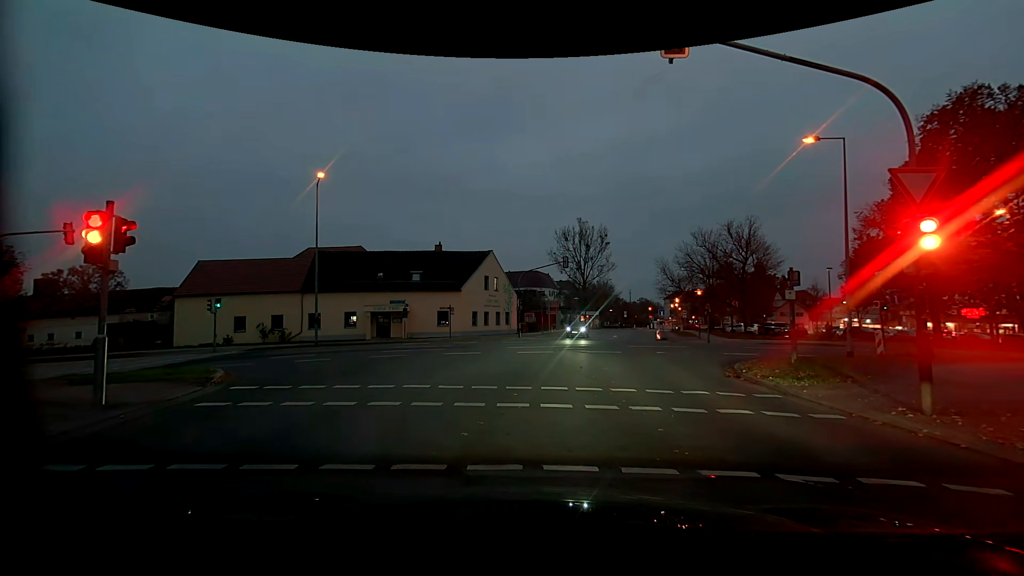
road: residential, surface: asphalt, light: Dusk
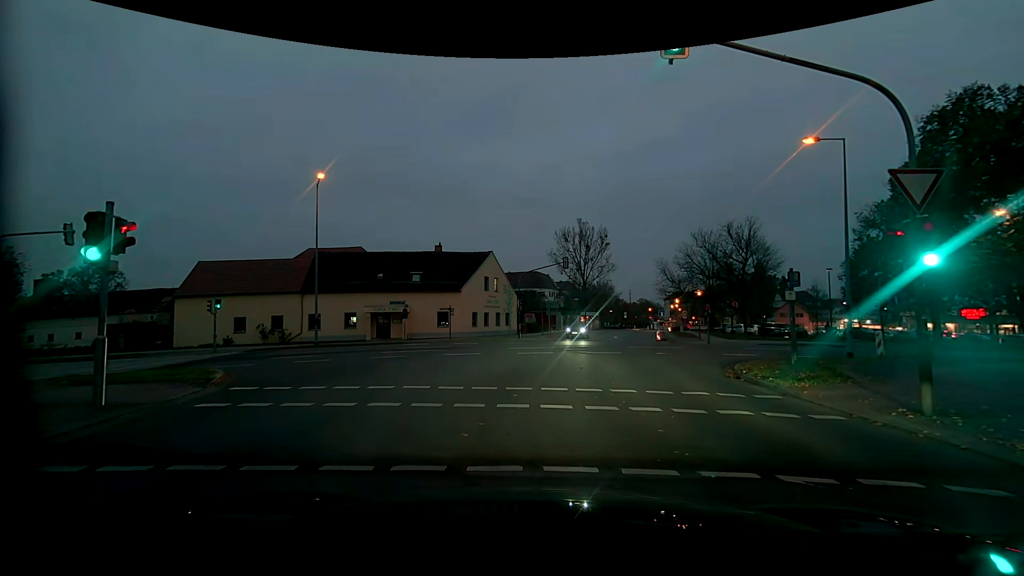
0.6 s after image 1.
(0.0, 0.0) m; 0°
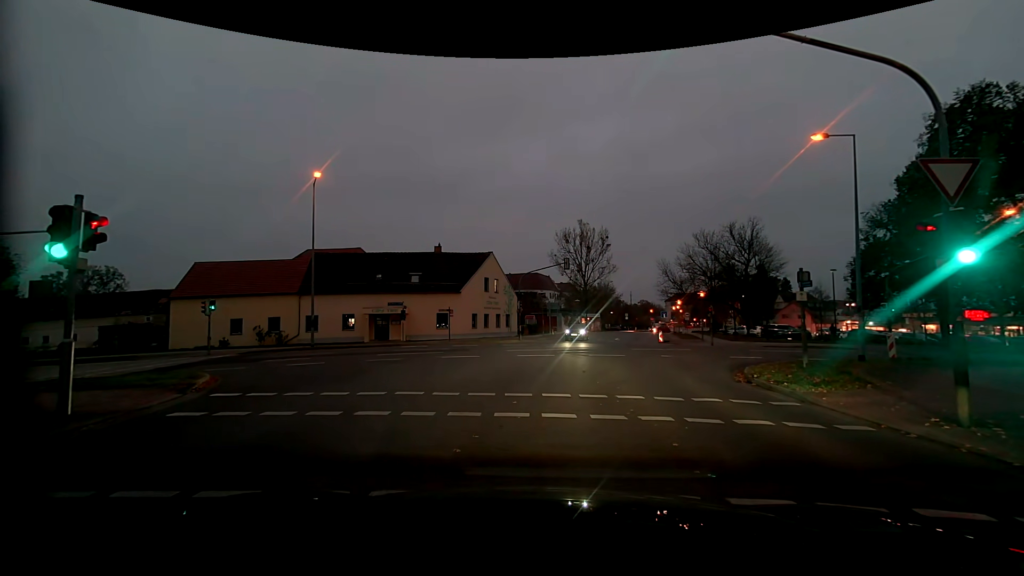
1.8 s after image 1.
(0.0, +0.8) m; 0°
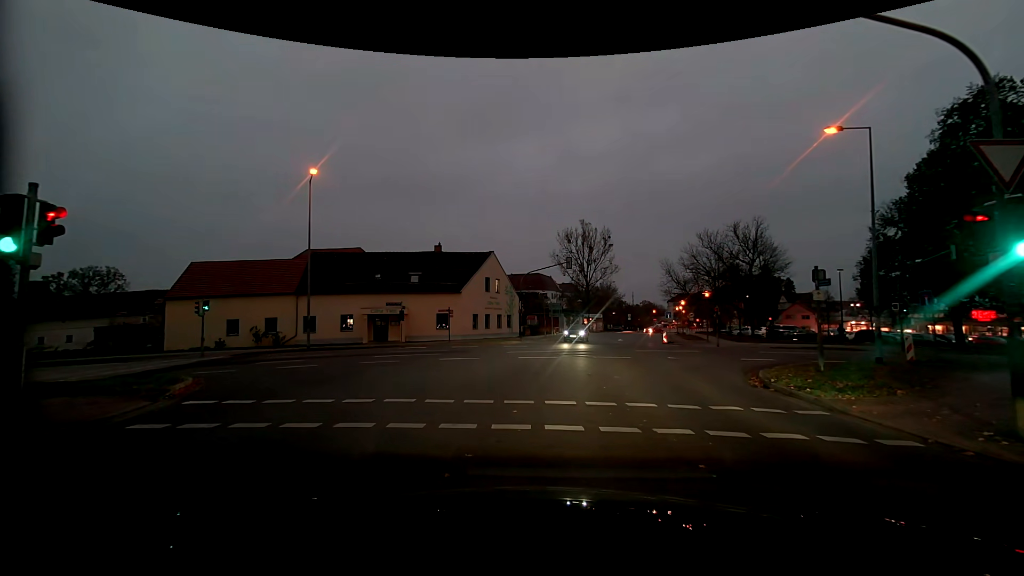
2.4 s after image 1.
(0.0, +0.9) m; +1°
